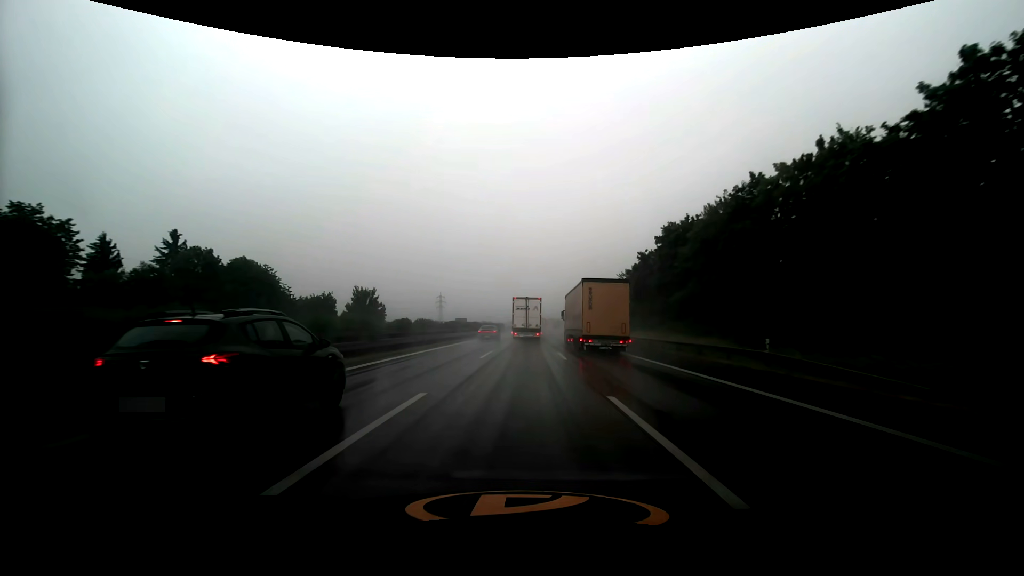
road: motorway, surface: asphalt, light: Day
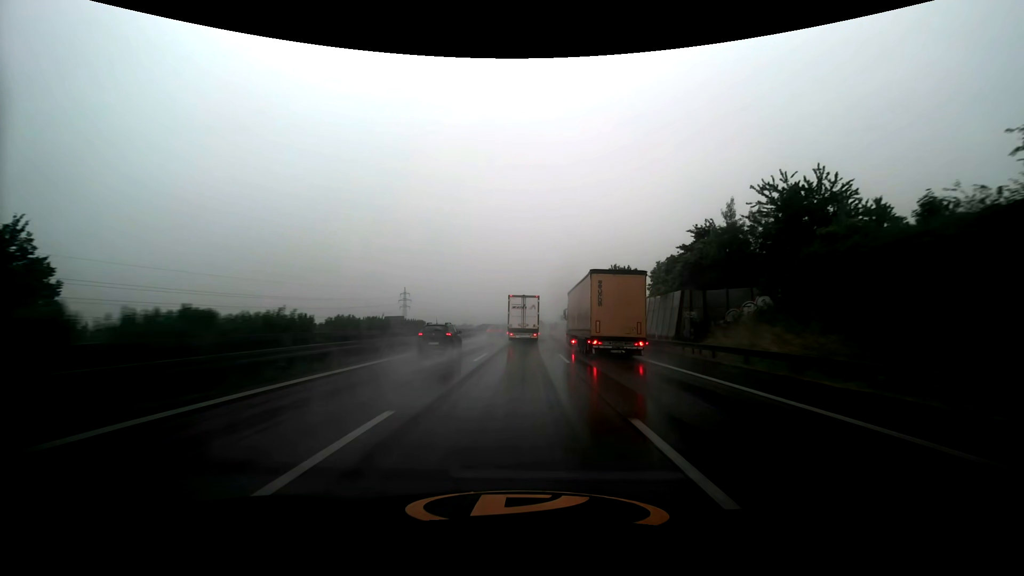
(+1.3, +74.4) m; +2°
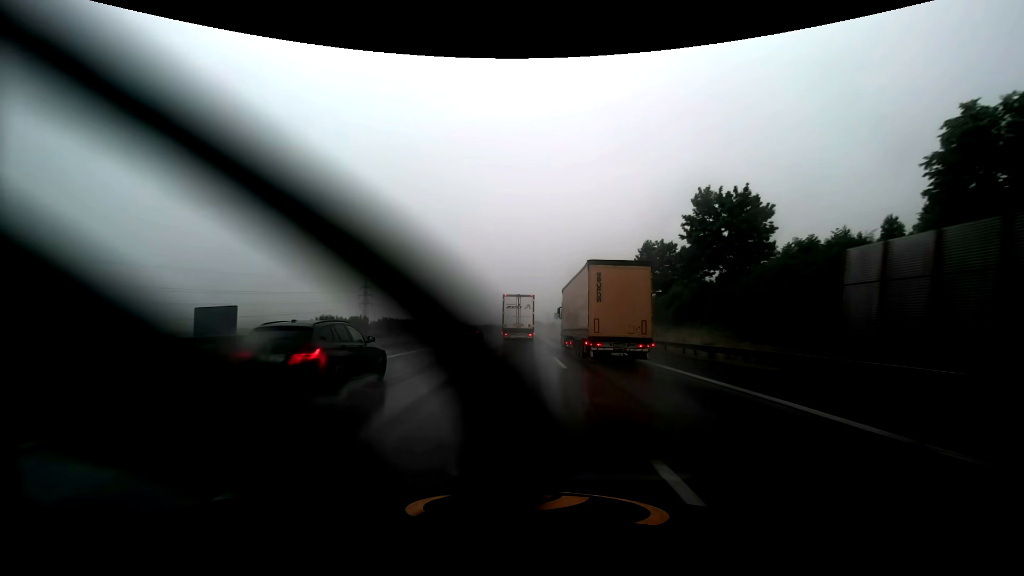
(+0.7, +56.9) m; +1°
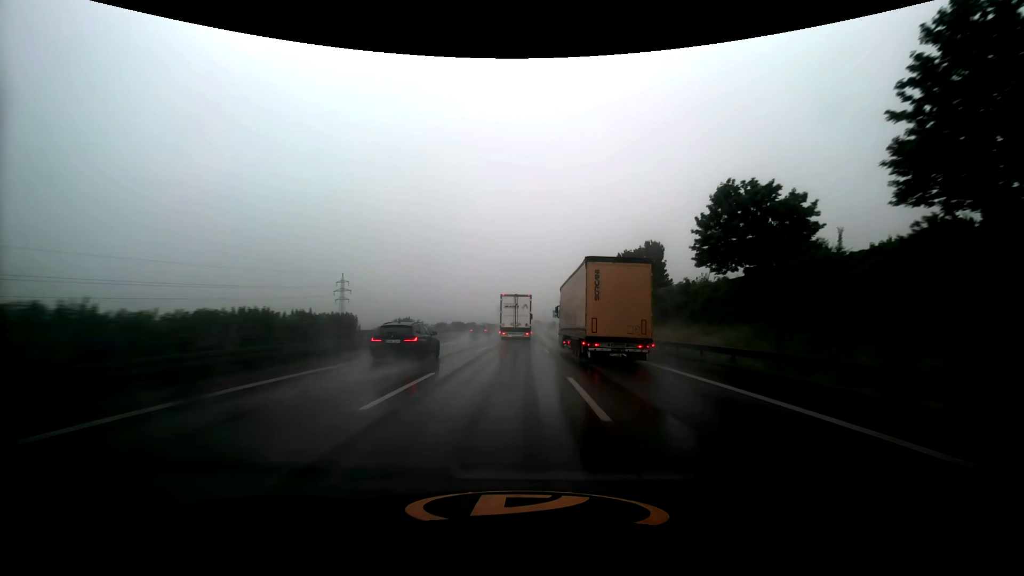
(+0.1, +27.3) m; 0°
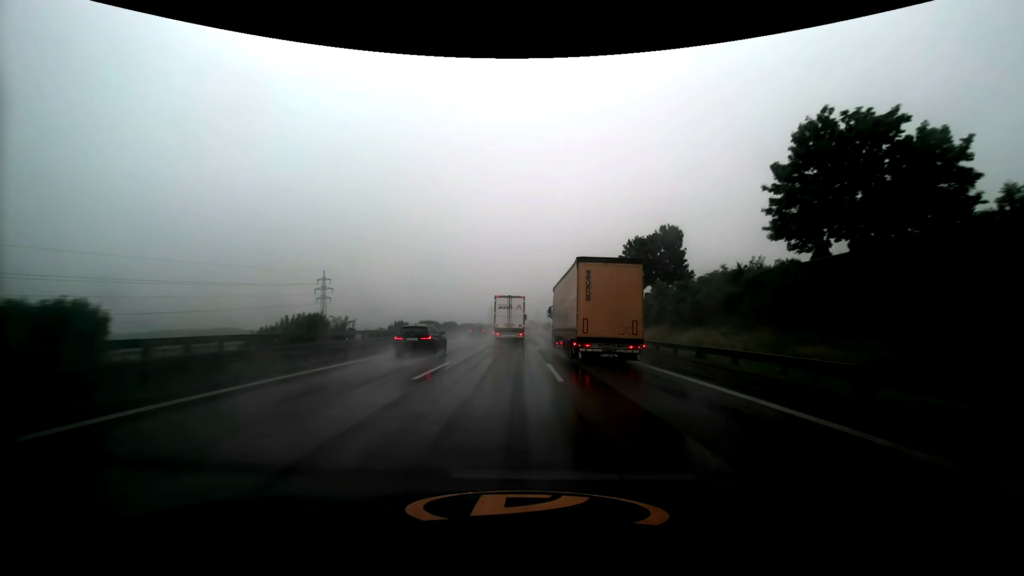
(+0.1, +13.2) m; +1°
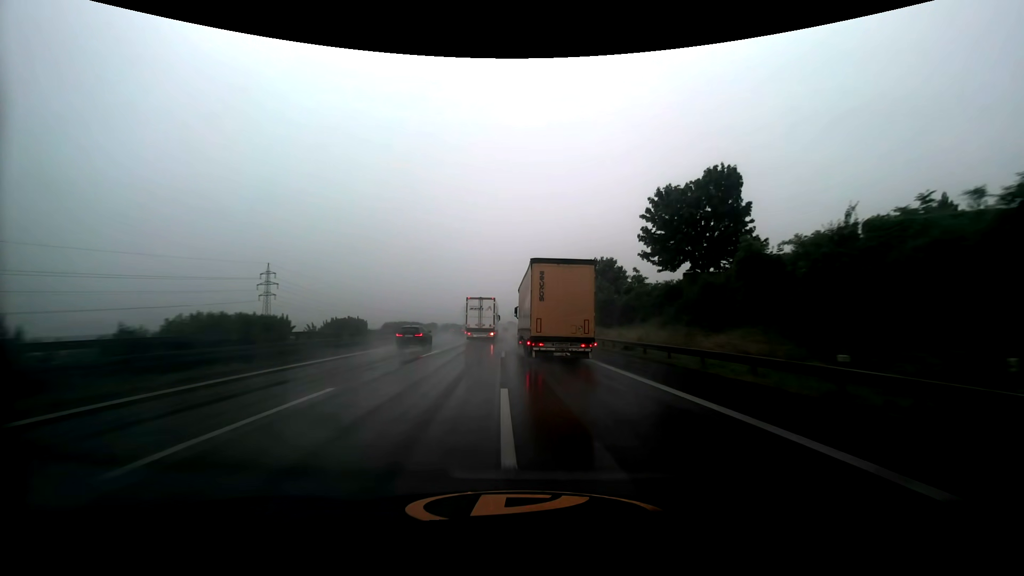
(+0.6, +25.7) m; +3°
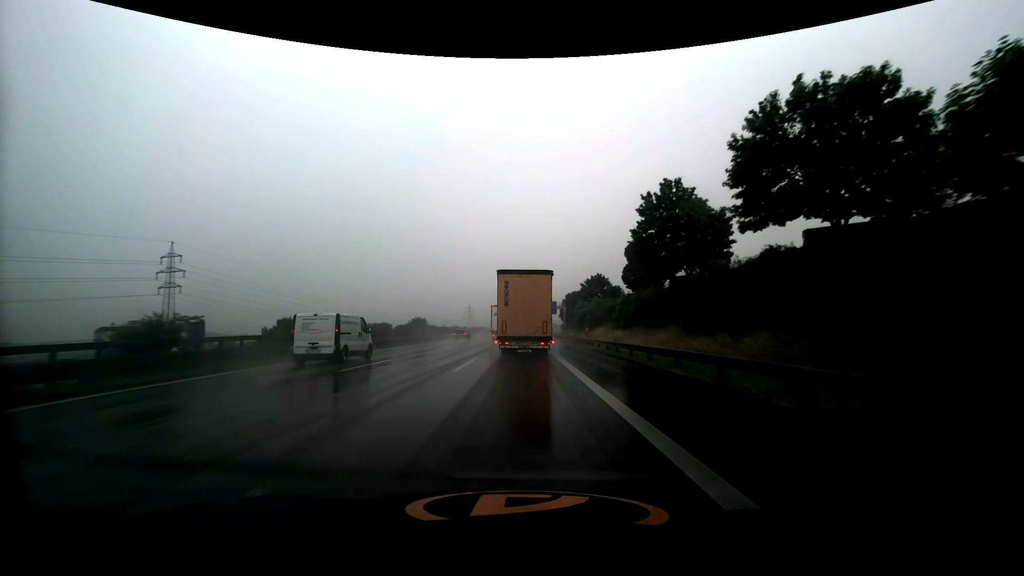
(-0.3, +61.3) m; -1°
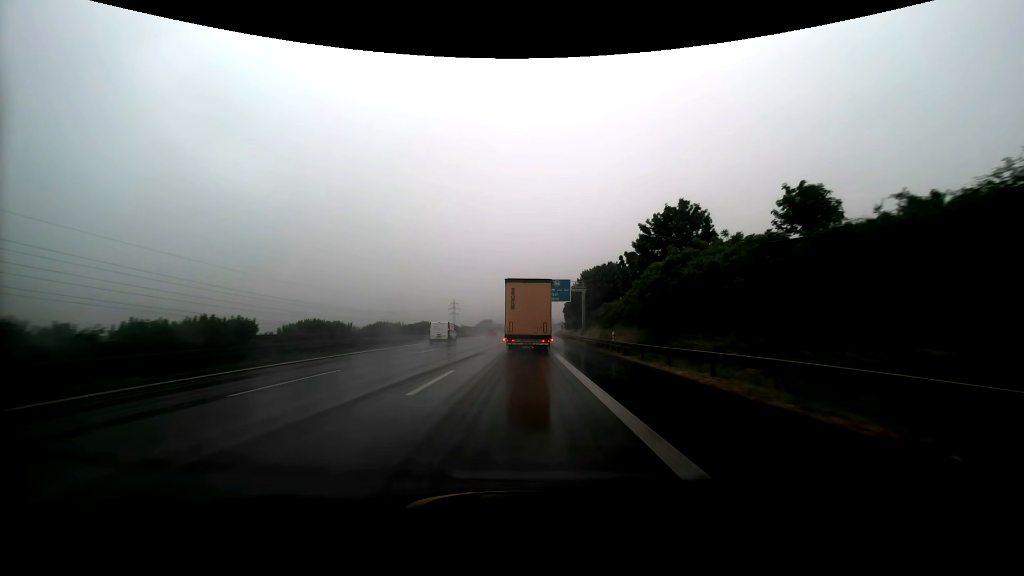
(+0.1, +60.3) m; +1°
(0, +10) (0, +20) (0, +30) (0, +40) (+1, +50) (+1, +60) (+1, +70) (+1, +80) (+2, +90) (+2, +100) m
